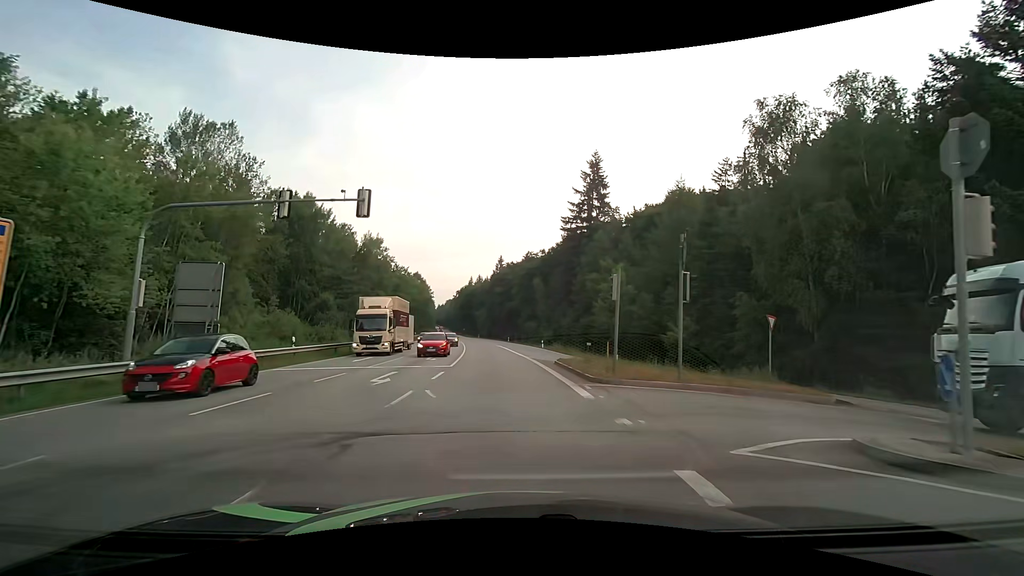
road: secondary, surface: asphalt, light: Day
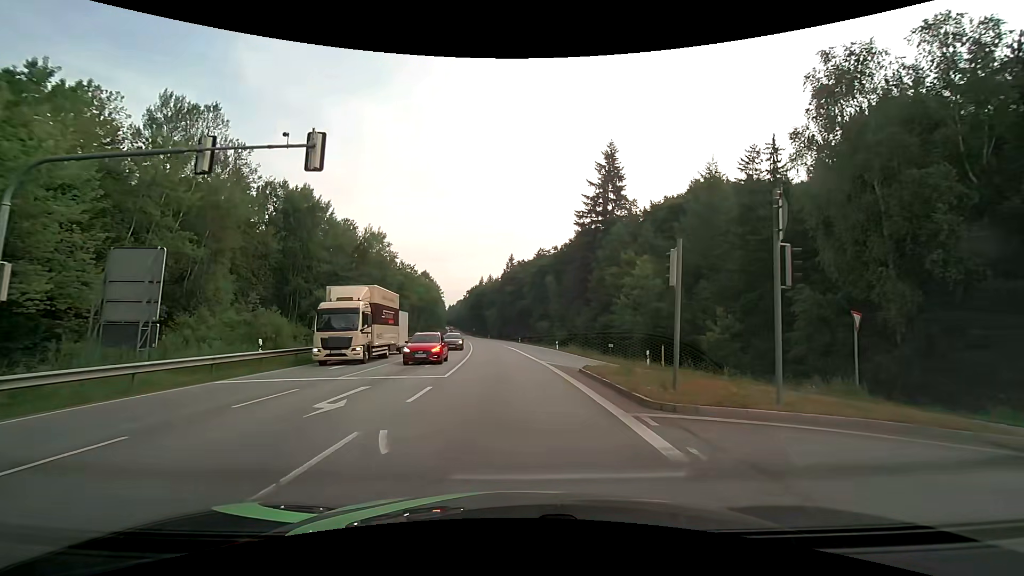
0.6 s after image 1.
(-0.1, +5.1) m; -1°
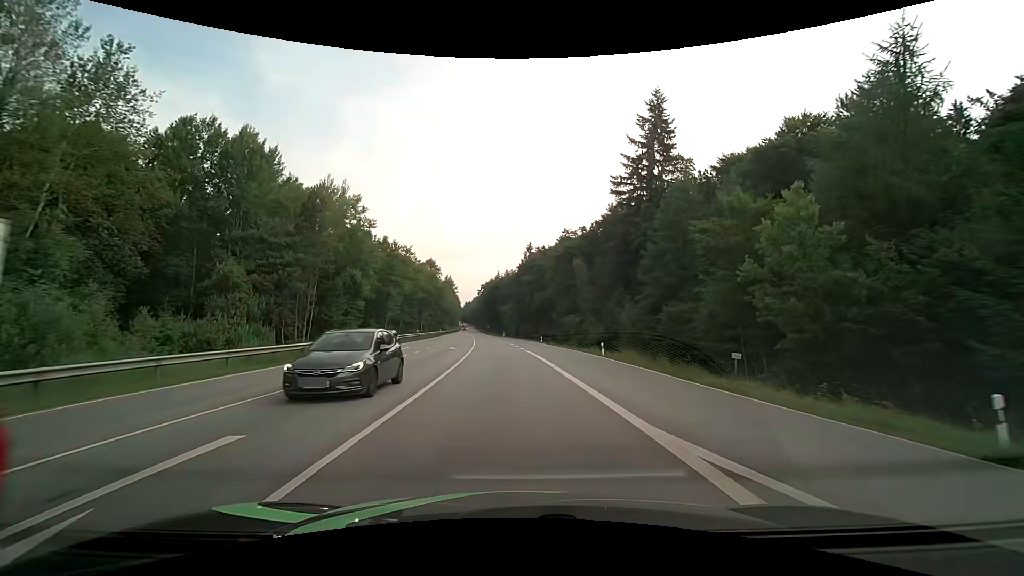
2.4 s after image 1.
(-0.4, +19.9) m; -2°
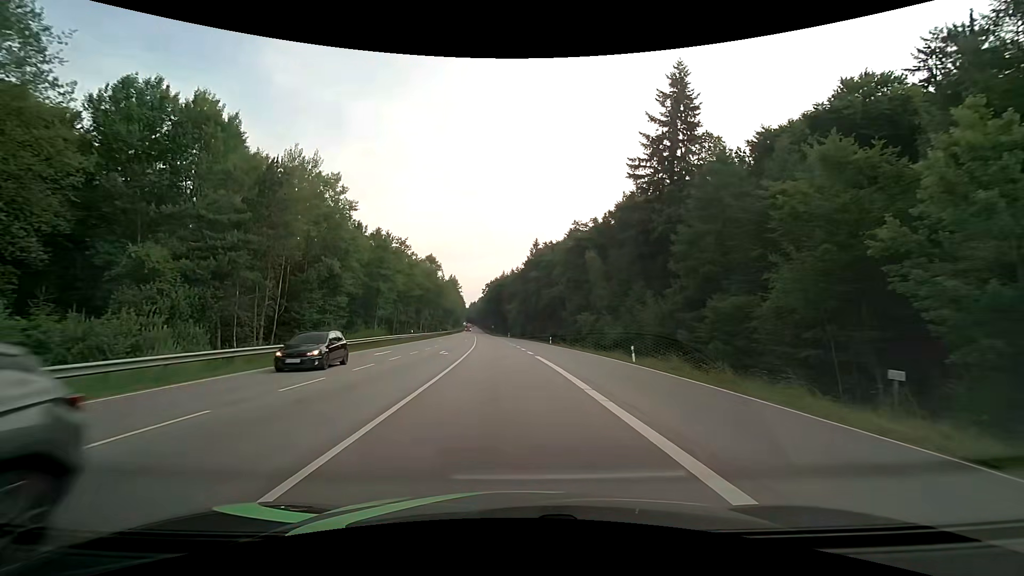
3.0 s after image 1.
(0.0, +7.9) m; 0°
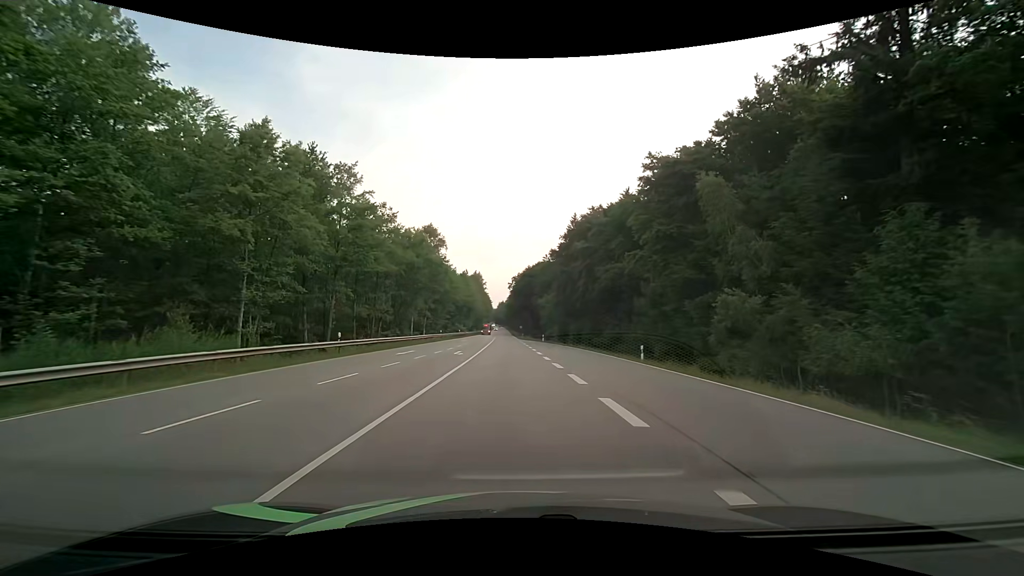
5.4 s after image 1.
(-1.0, +35.4) m; -3°
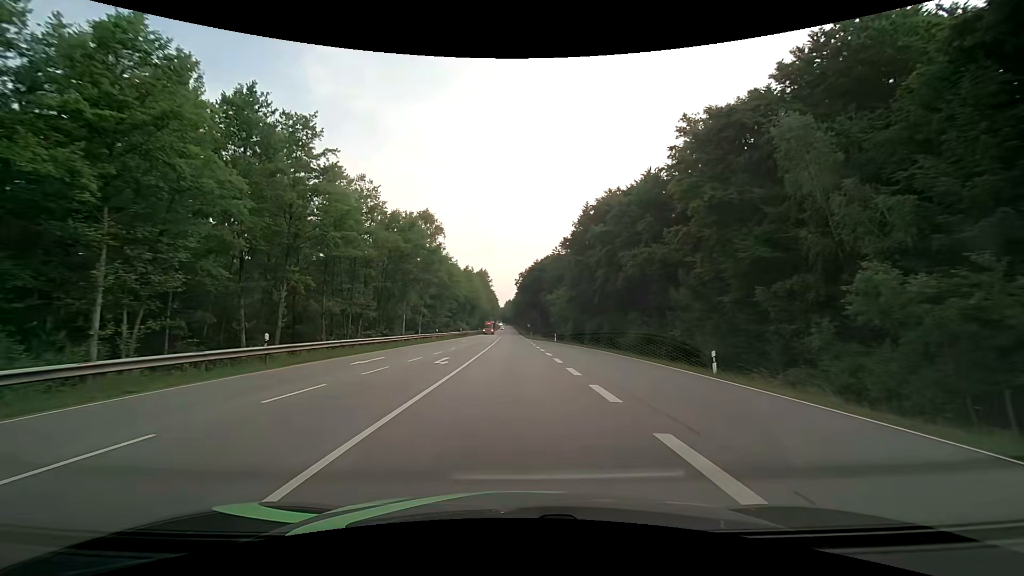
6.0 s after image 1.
(-0.1, +9.6) m; -1°
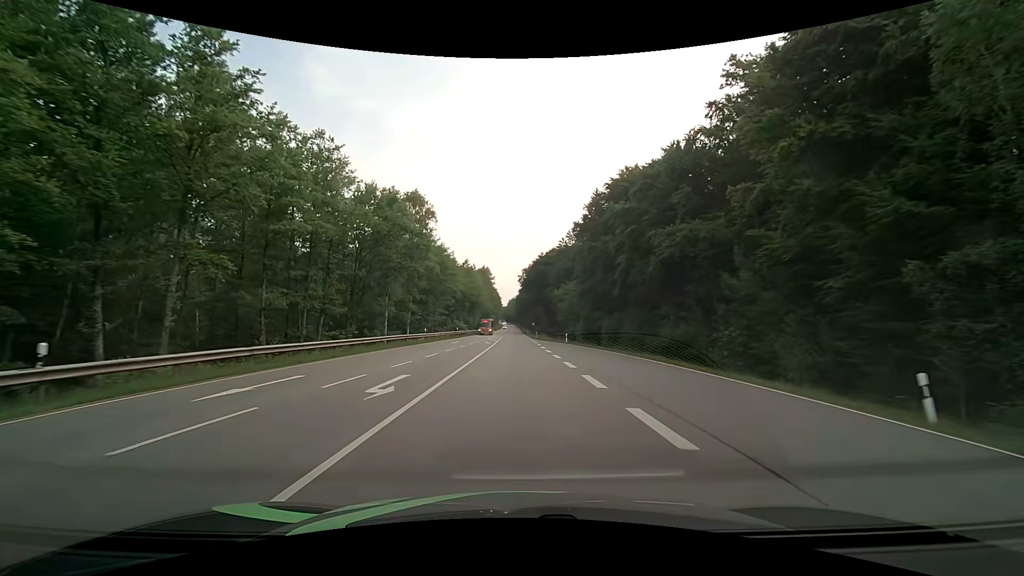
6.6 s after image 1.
(0.0, +9.9) m; -1°
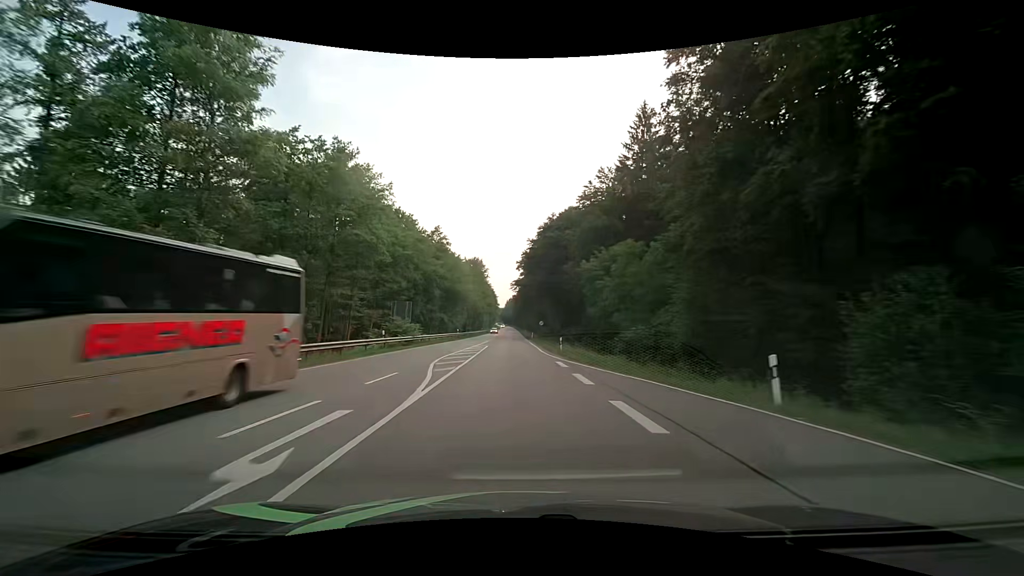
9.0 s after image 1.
(0.0, +41.4) m; 0°
(0, +10) (0, +20) (0, +30) (0, +40) (0, +50) (0, +60) (0, +70) (0, +80) (0, +90) (-1, +100) m
